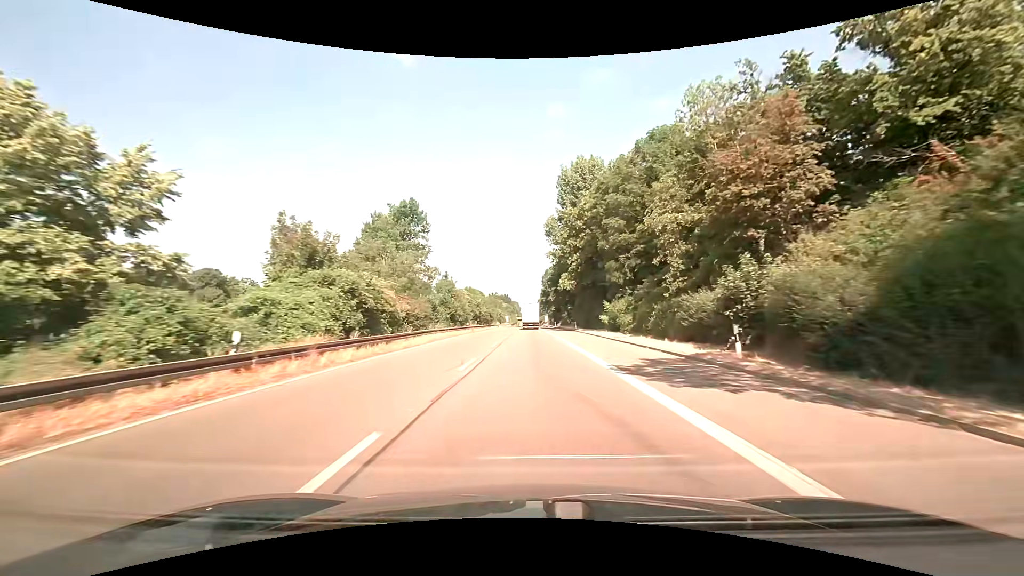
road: trunk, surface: asphalt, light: Day
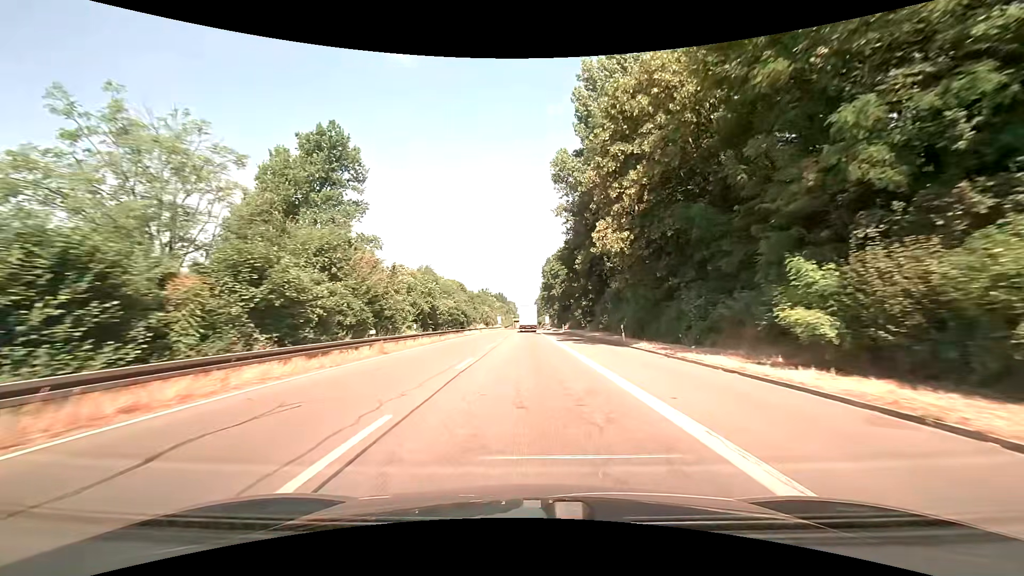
(+0.2, +33.2) m; +1°
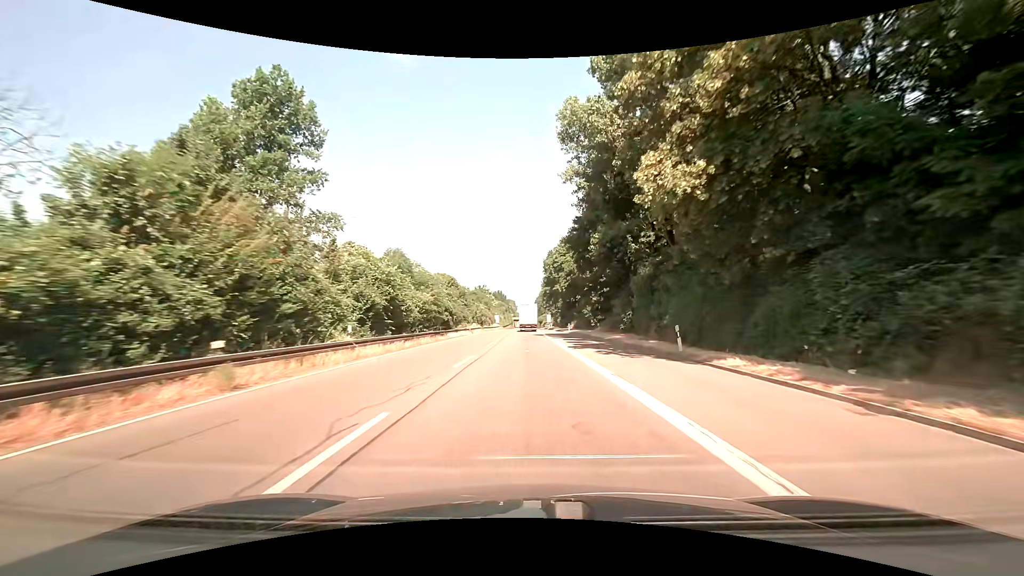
(0.0, +11.2) m; 0°
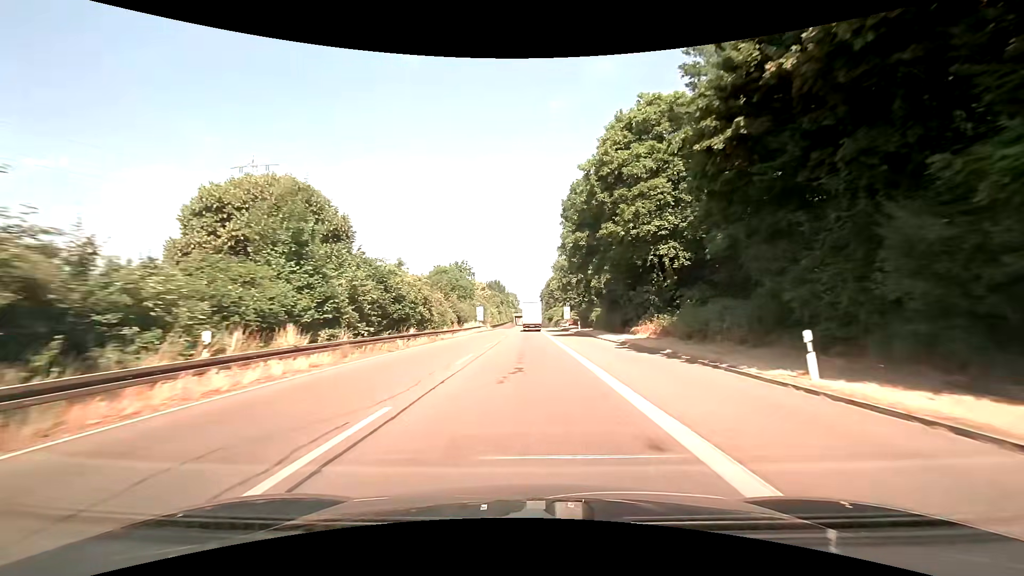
(-0.6, +56.8) m; -1°
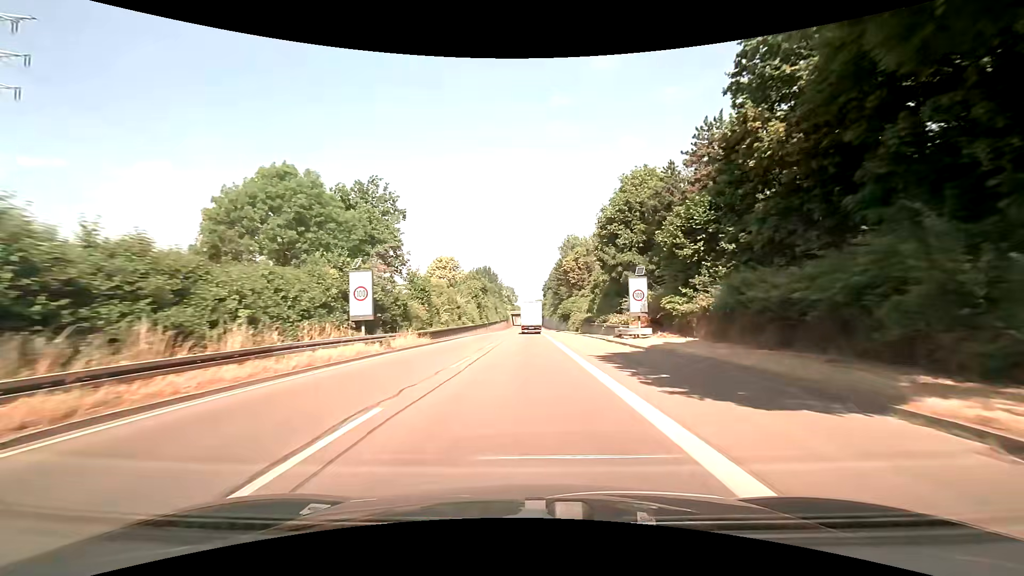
(+0.1, +57.8) m; 0°
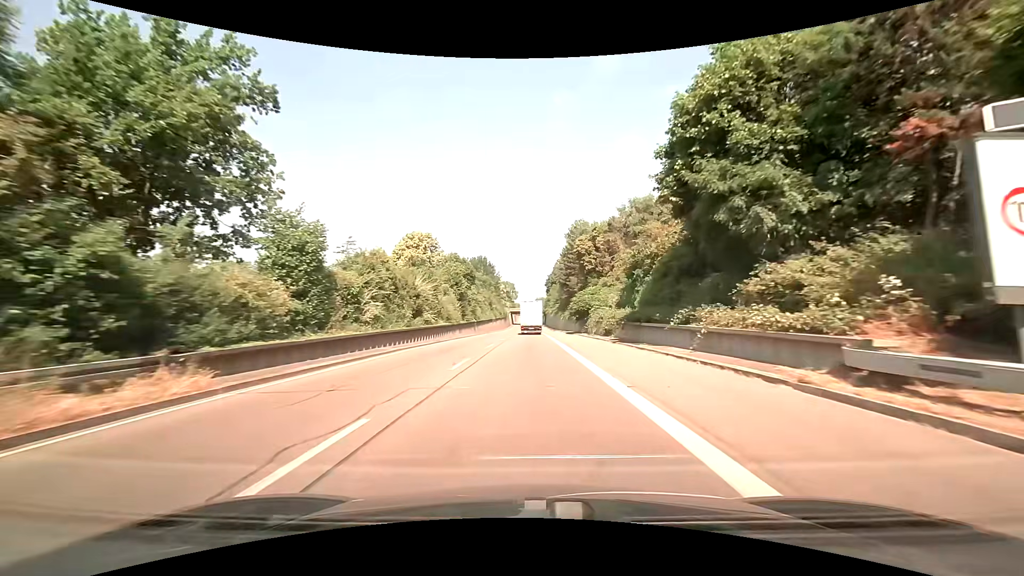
(0.0, +23.7) m; 0°
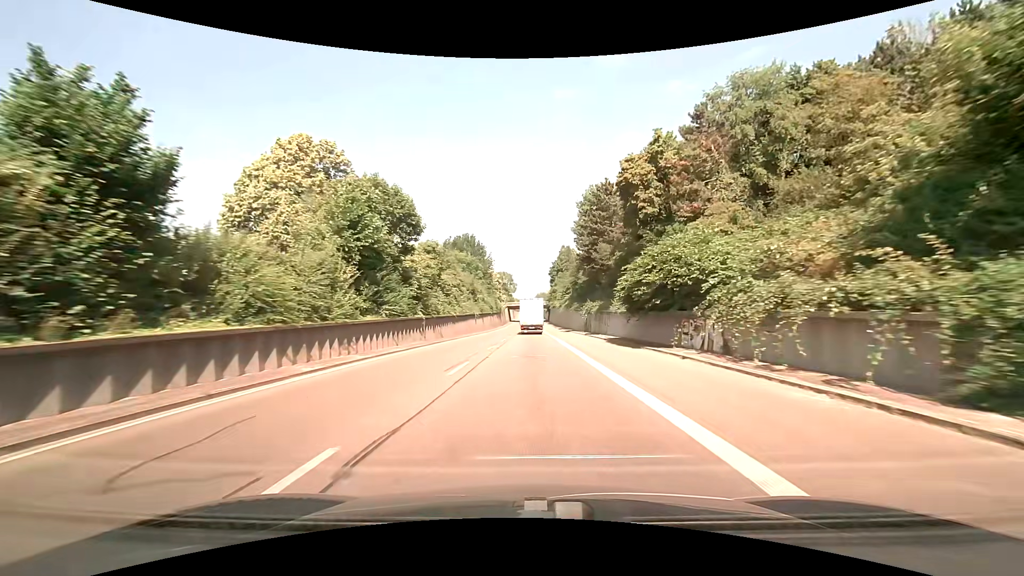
(-0.1, +35.9) m; 0°
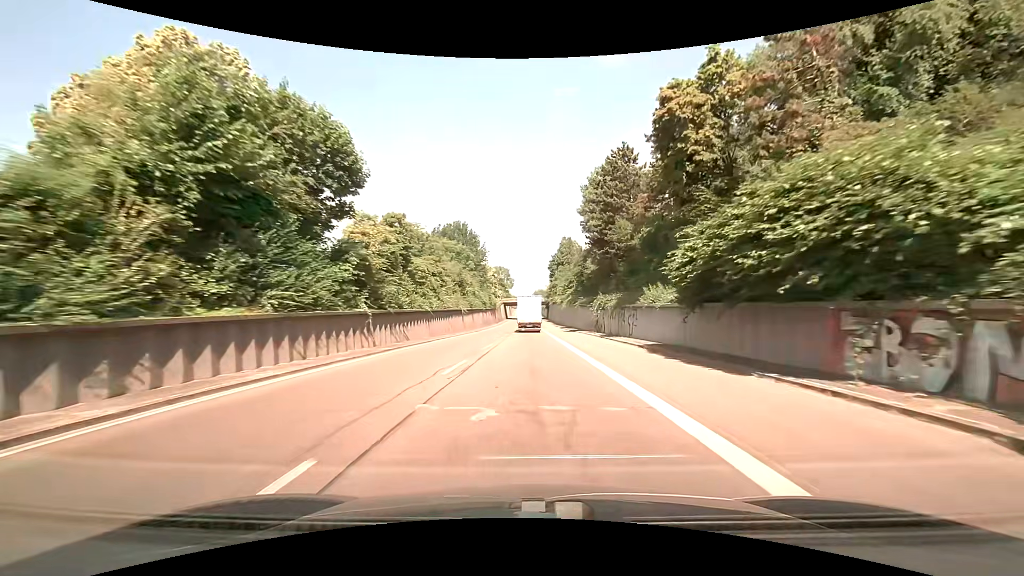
(0.0, +12.0) m; 0°
(0, +10) (0, +20) (0, +30) (0, +40) (0, +50) (0, +60) (0, +70) (0, +80) (0, +90) (0, +100) m
